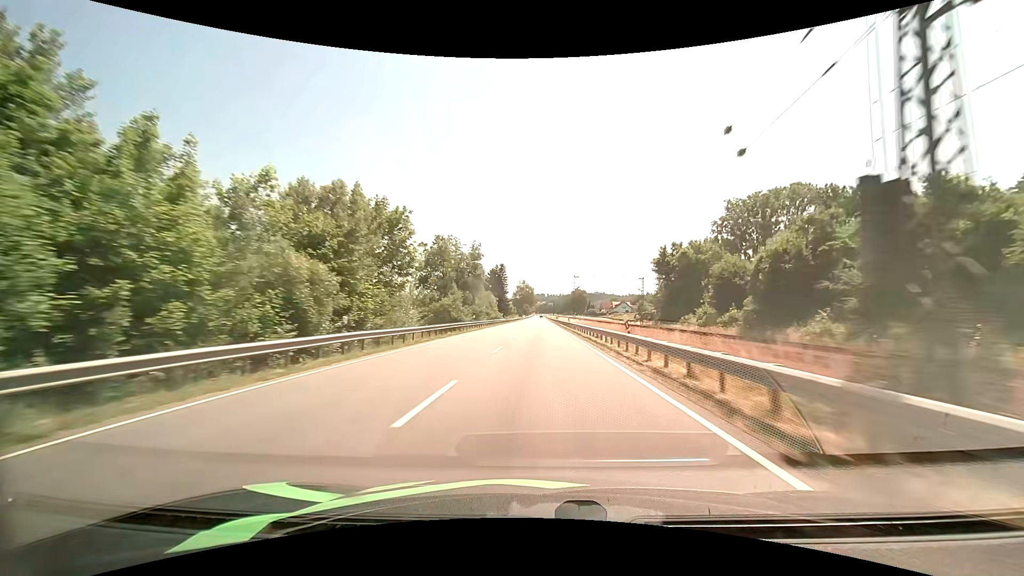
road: primary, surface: asphalt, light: Day
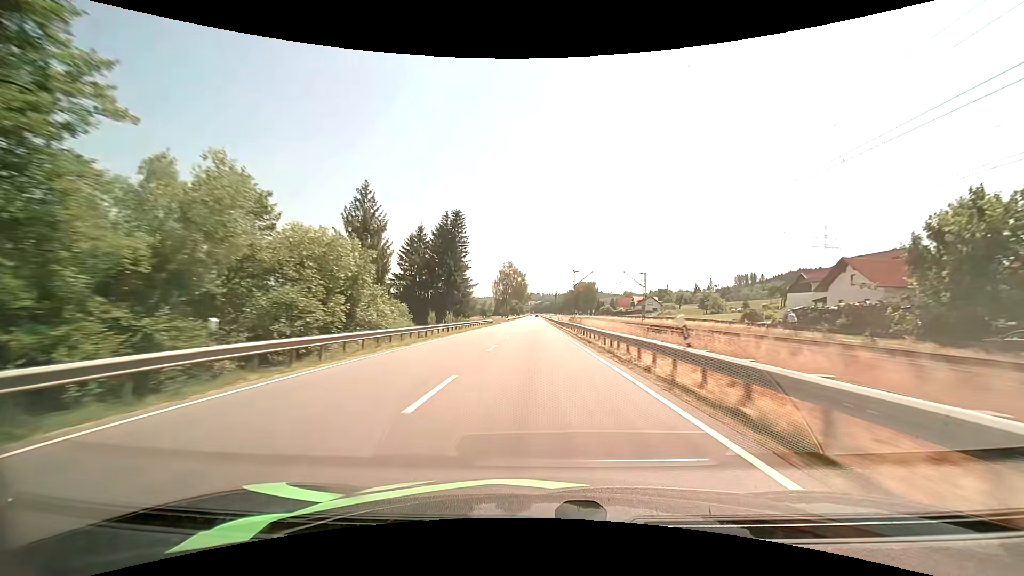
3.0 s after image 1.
(+0.9, +83.6) m; +1°
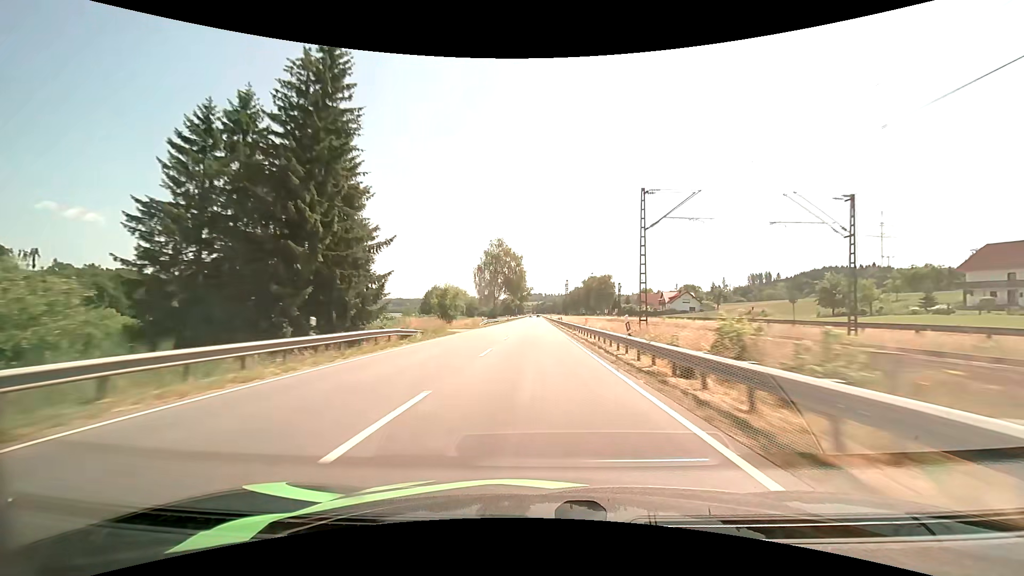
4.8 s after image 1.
(-0.2, +50.6) m; 0°
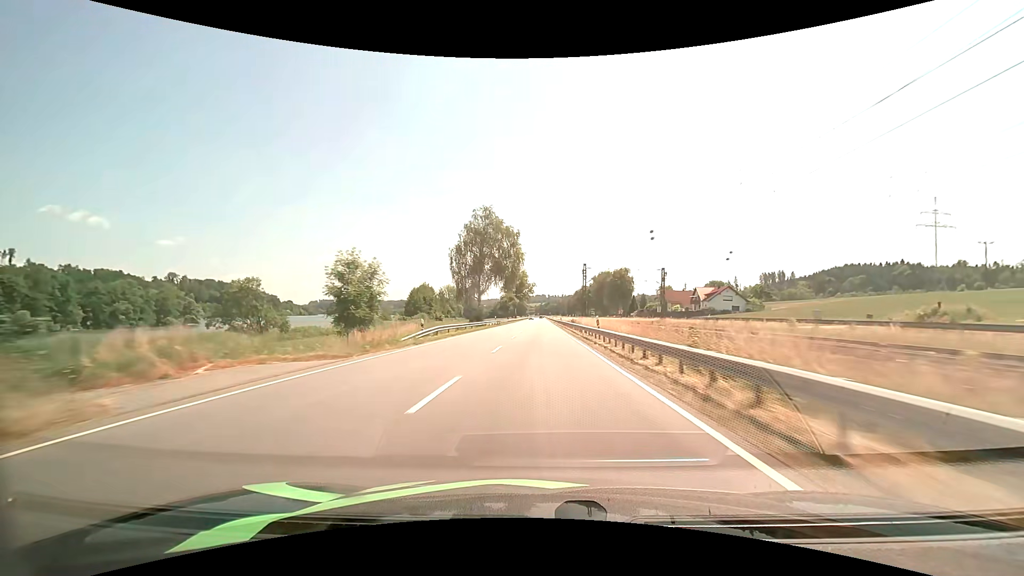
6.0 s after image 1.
(-0.1, +34.0) m; 0°
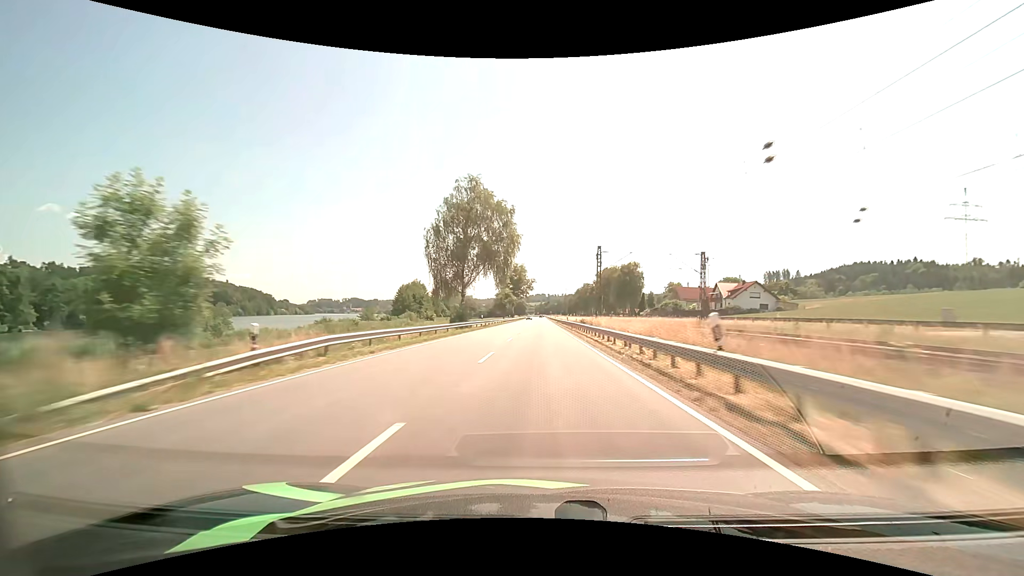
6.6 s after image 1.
(0.0, +17.0) m; 0°
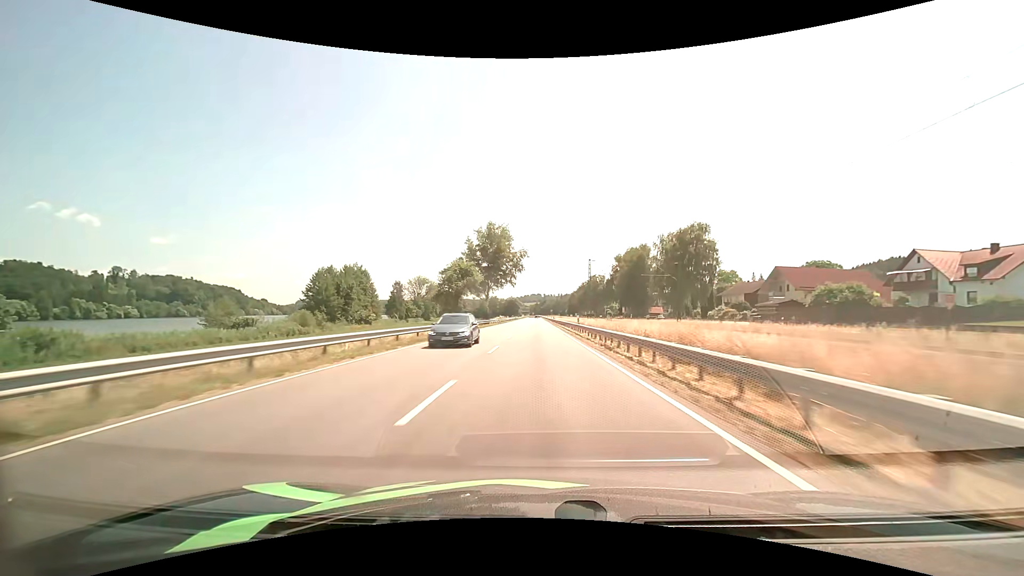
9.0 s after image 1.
(+0.2, +68.3) m; +1°
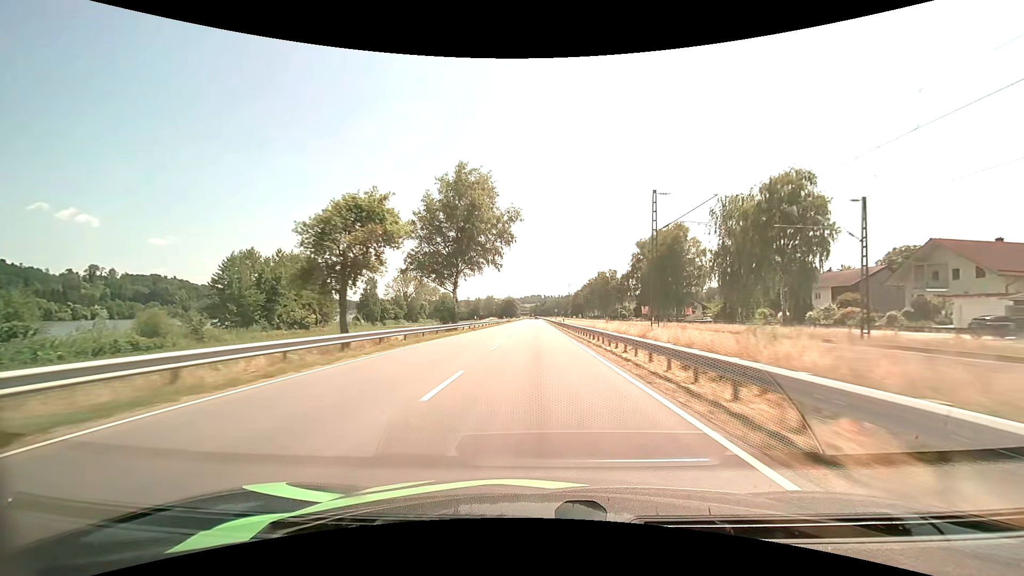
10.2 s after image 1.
(0.0, +34.4) m; 0°
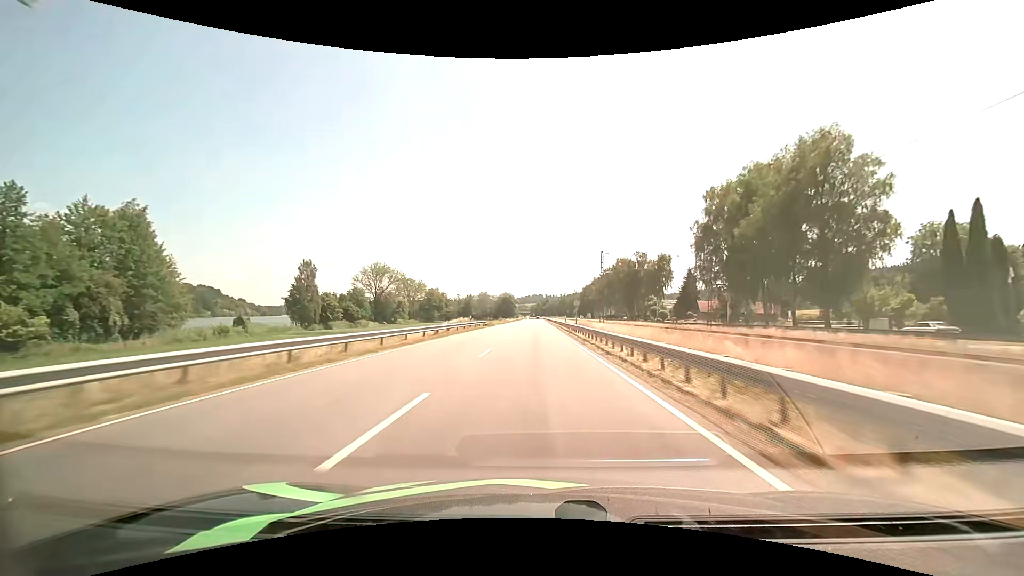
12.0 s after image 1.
(-0.1, +51.9) m; 0°
(0, +10) (0, +20) (0, +30) (0, +40) (0, +50) (0, +60) (0, +70) (0, +80) (0, +90) (0, +100) m
